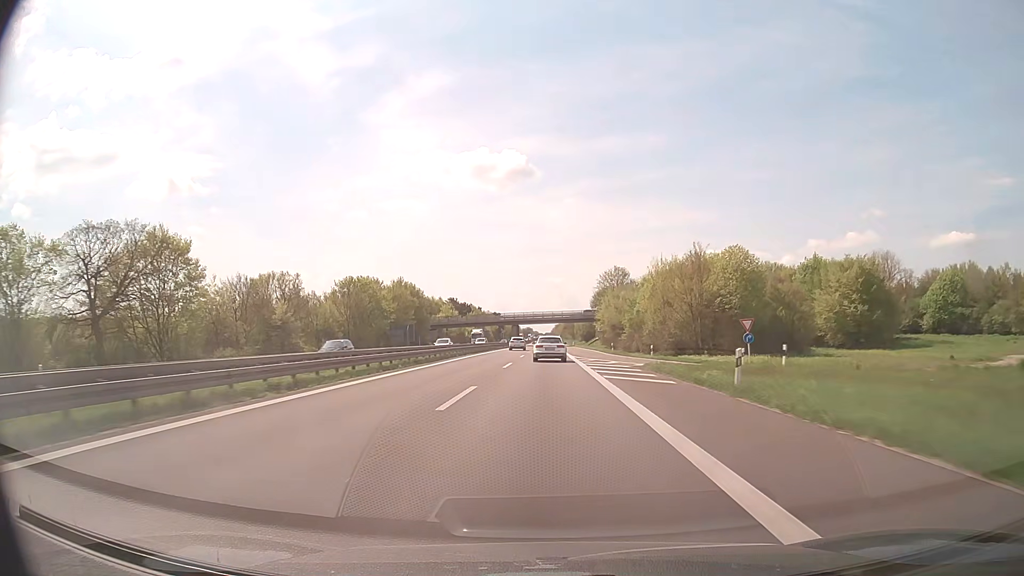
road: trunk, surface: asphalt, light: Day
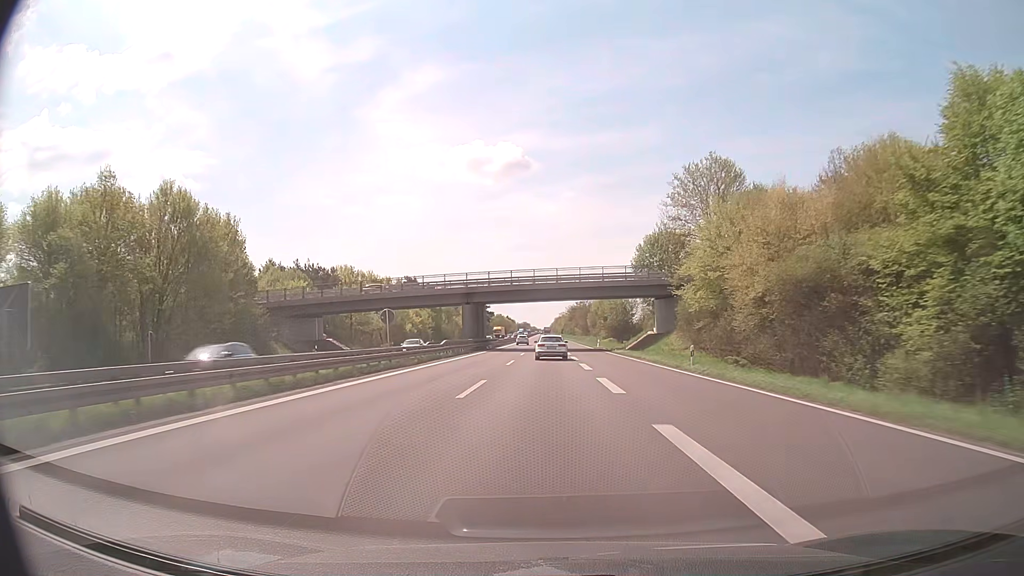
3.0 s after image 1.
(+0.1, +87.7) m; 0°
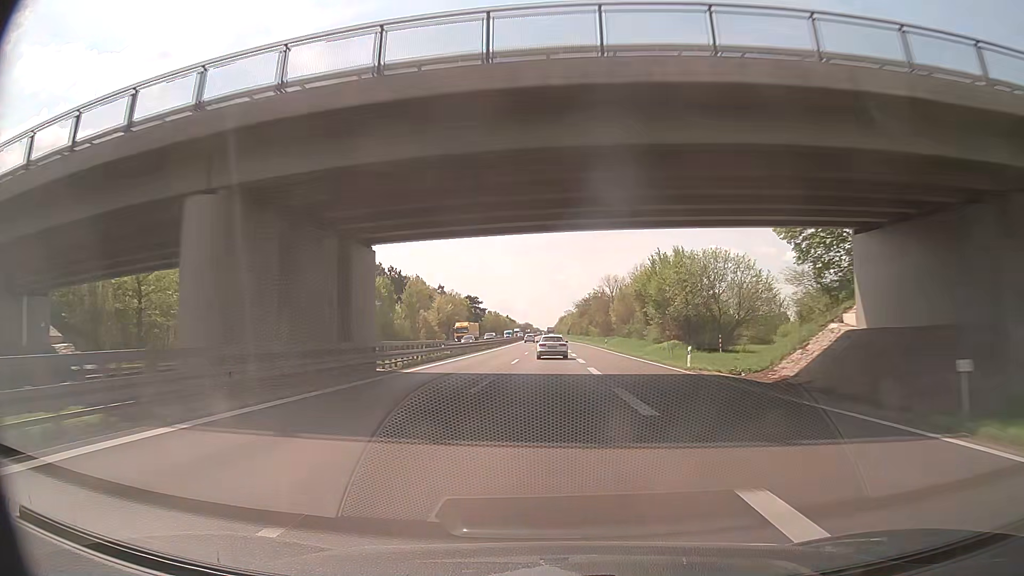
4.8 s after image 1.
(-0.1, +52.6) m; 0°
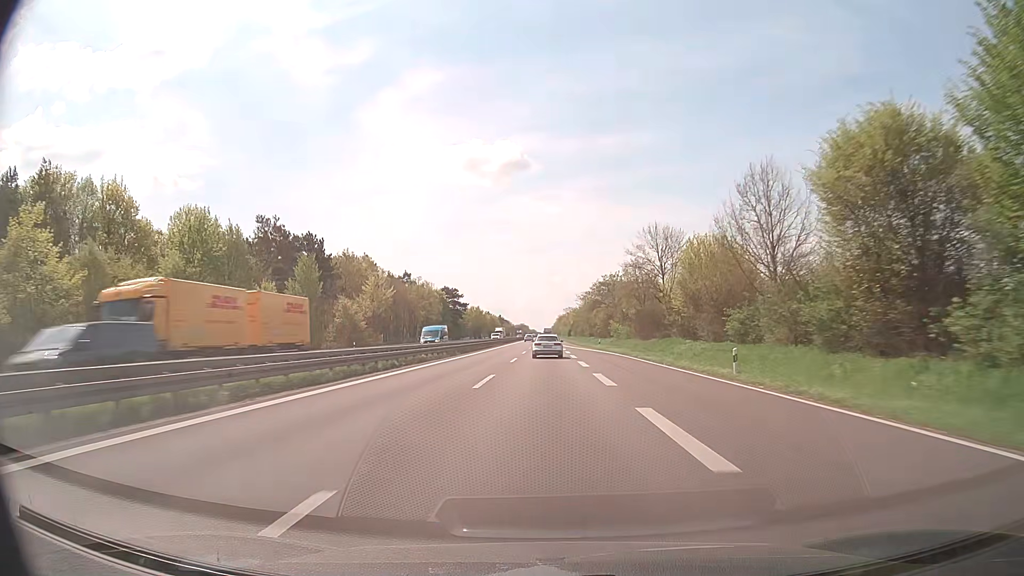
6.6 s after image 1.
(+0.2, +53.1) m; 0°
(0, +10) (0, +20) (0, +30) (0, +40) (0, +50) (0, +60) (0, +70) (0, +80) (0, +90) (0, +100) m
